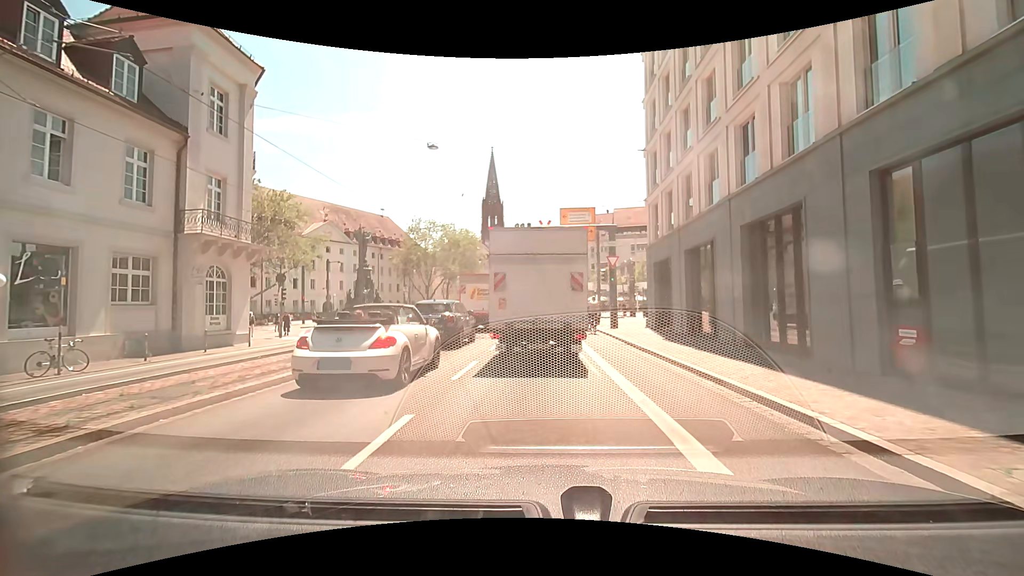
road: primary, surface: asphalt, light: Day
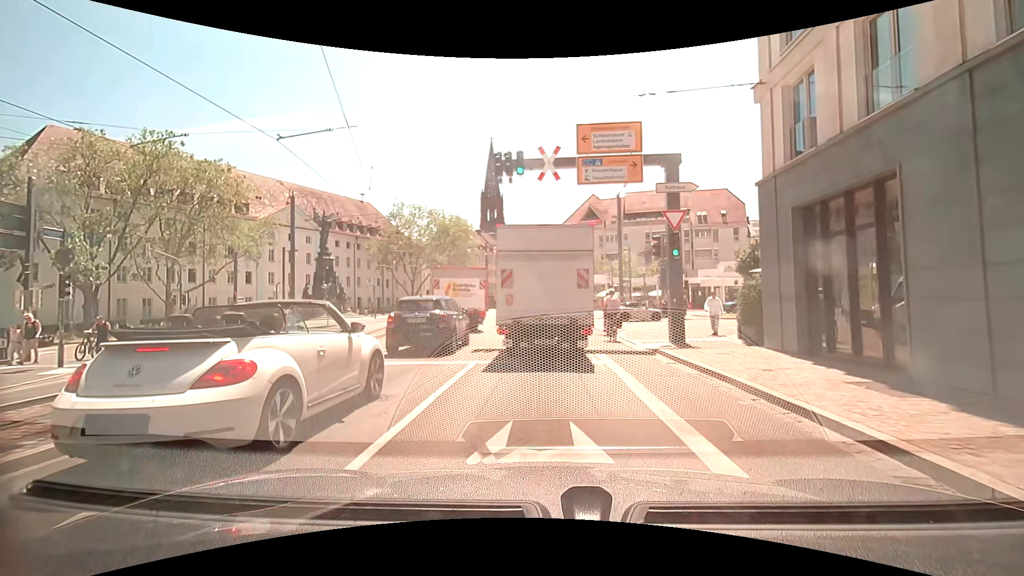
(+0.2, +14.1) m; +1°
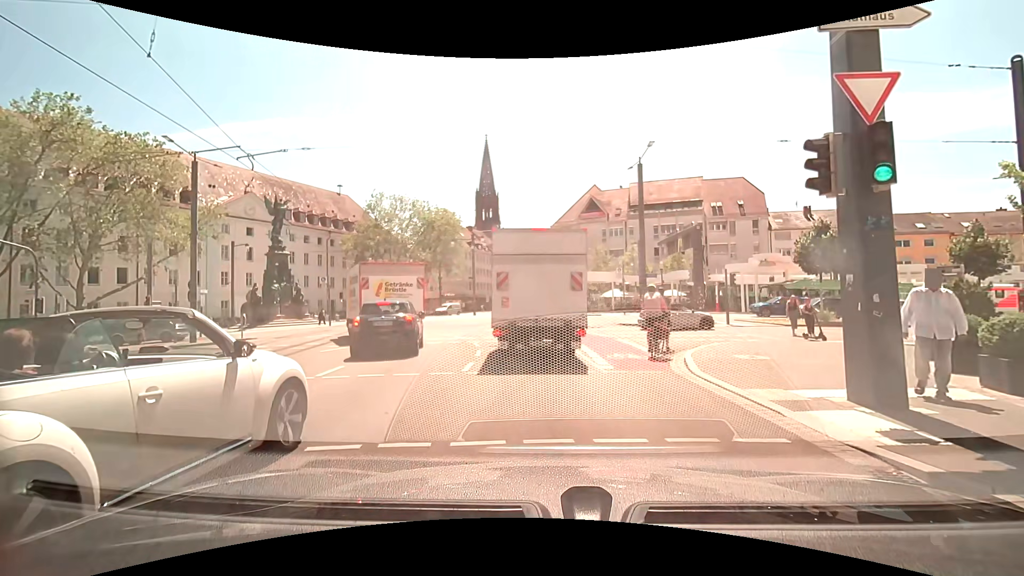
(+0.1, +10.0) m; -1°
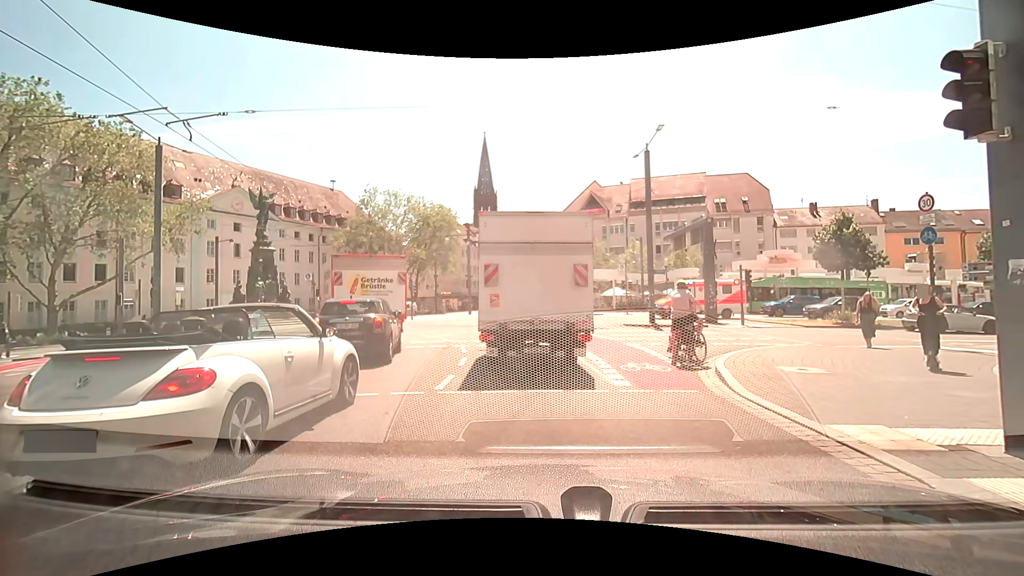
(+0.1, +2.2) m; +2°
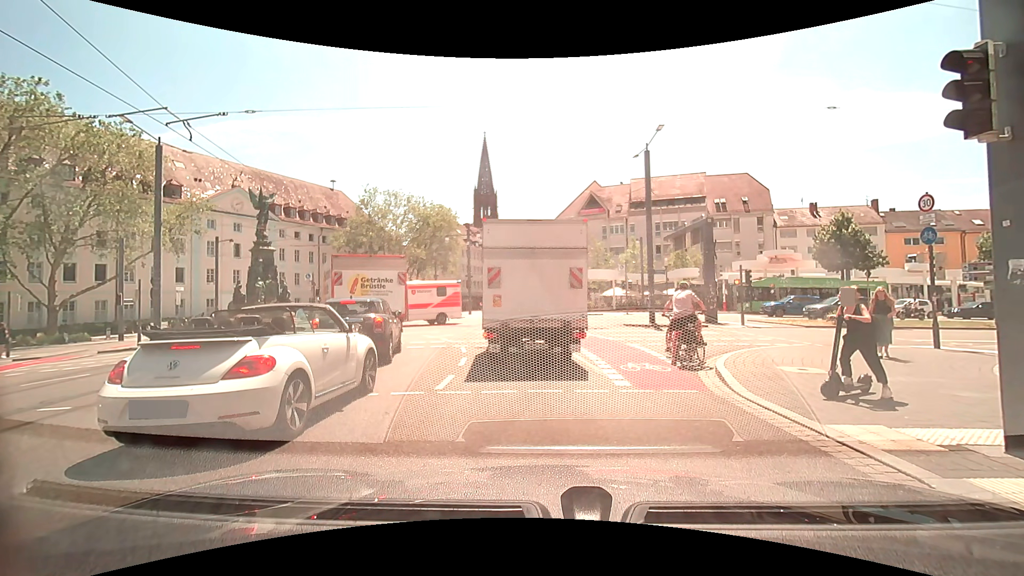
(0.0, 0.0) m; 0°
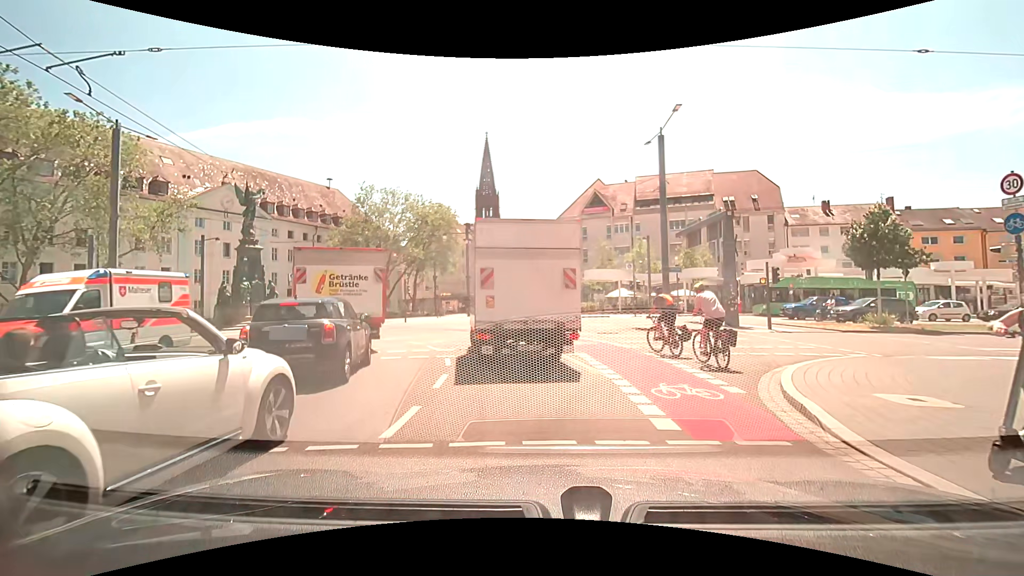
(0.0, +3.0) m; -2°
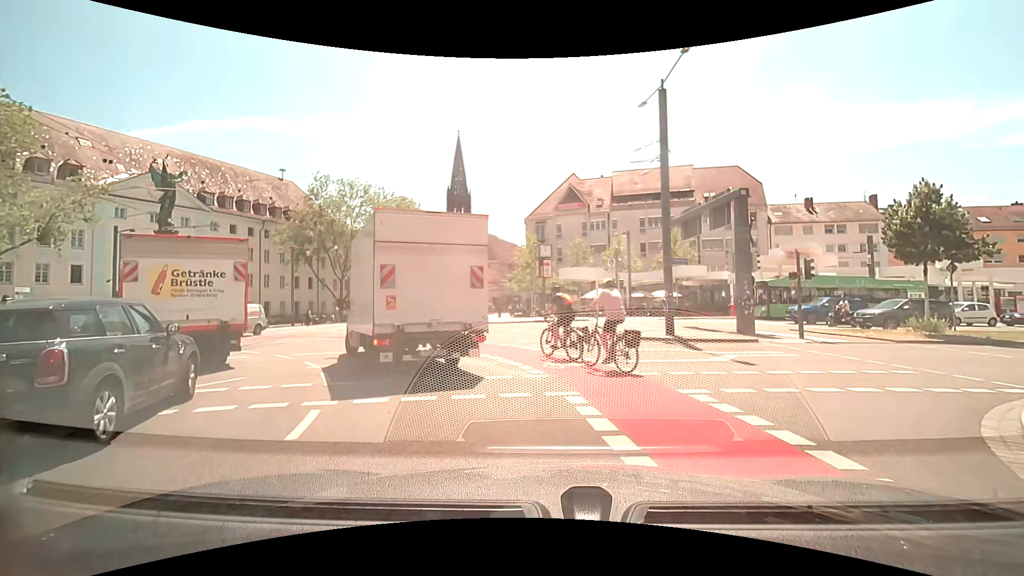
(+0.2, +5.8) m; +4°
